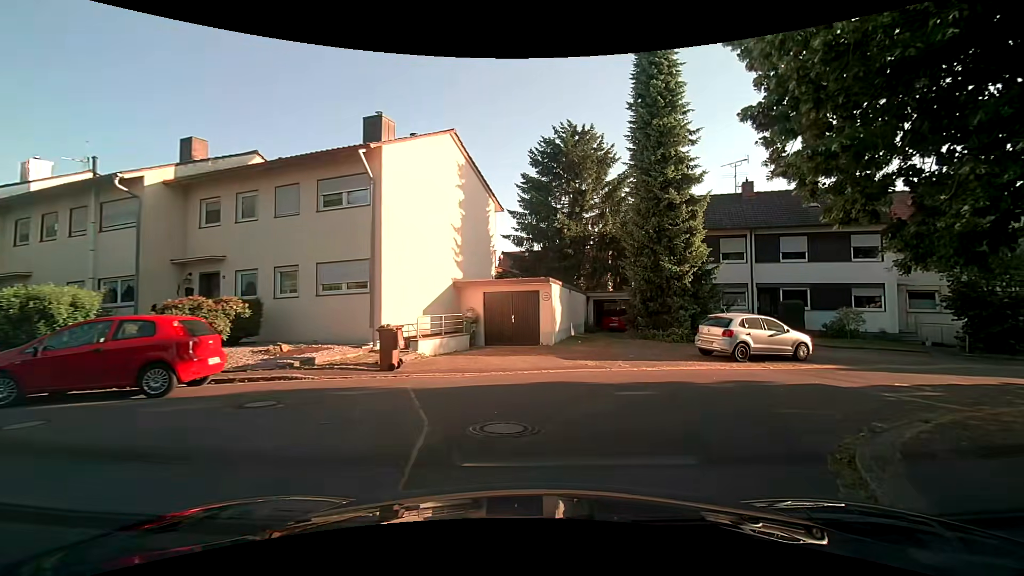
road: residential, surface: asphalt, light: Day
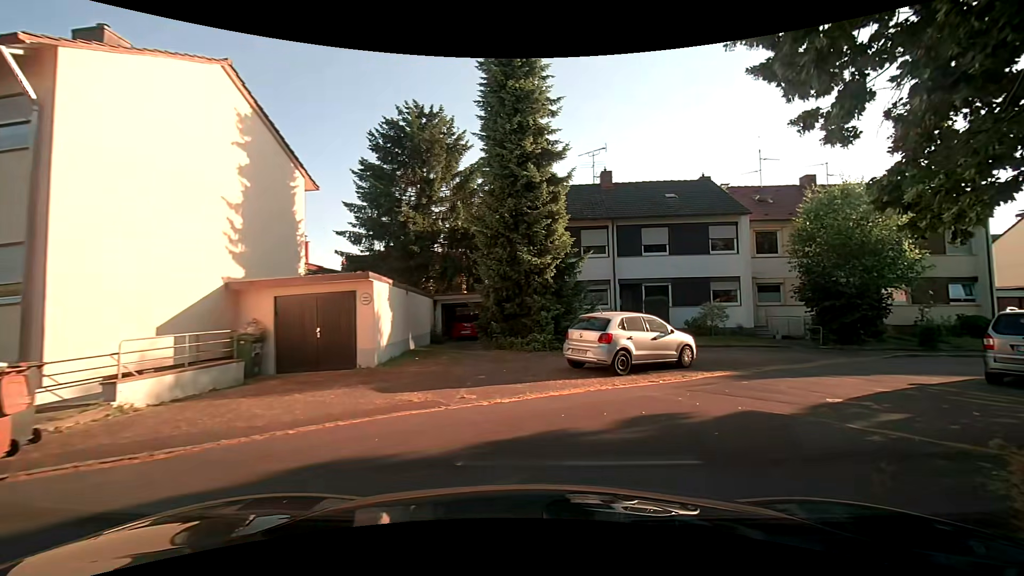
(+0.7, +5.0) m; +17°
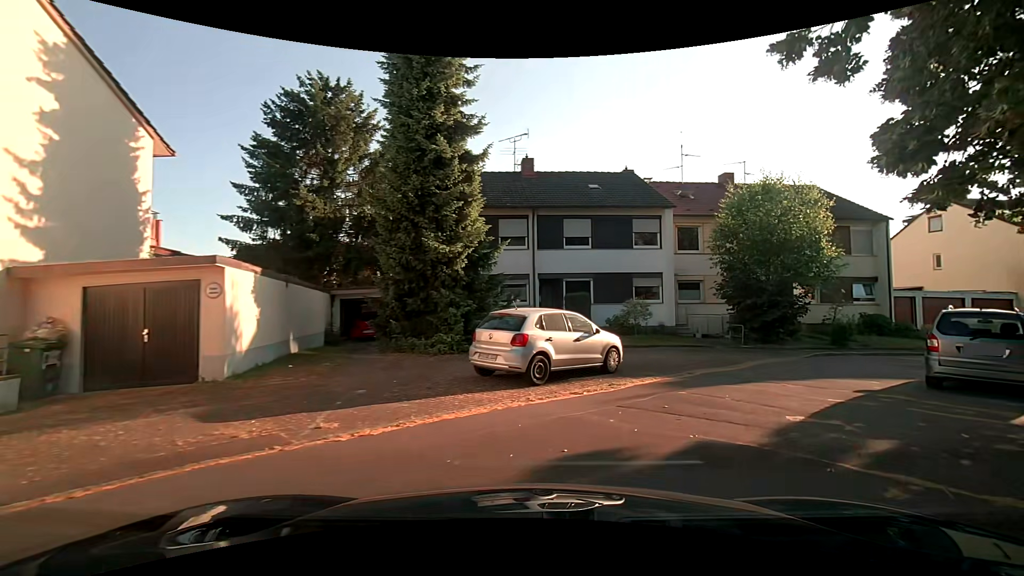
(+0.2, +2.4) m; +10°
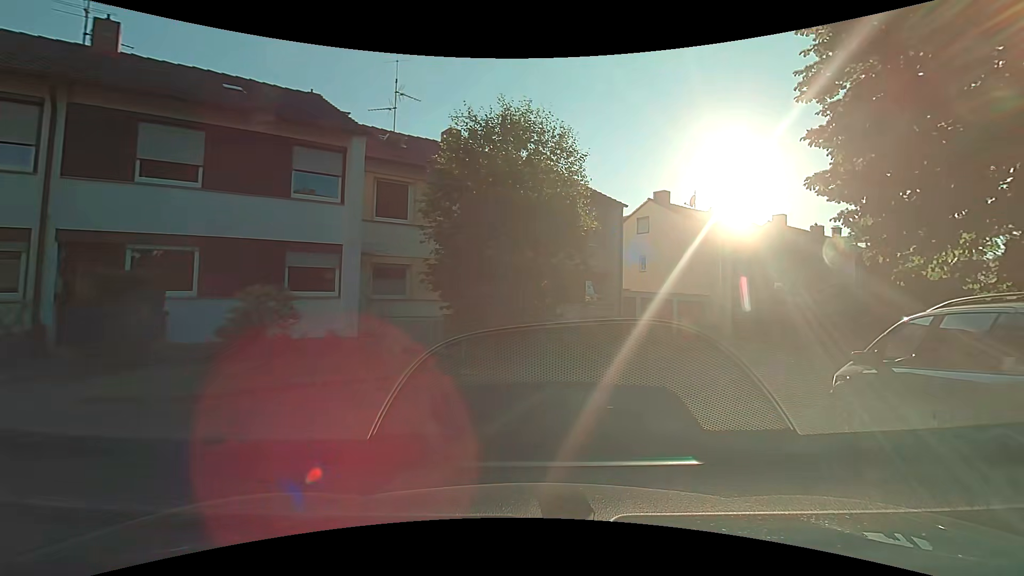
(+2.6, +9.7) m; +31°
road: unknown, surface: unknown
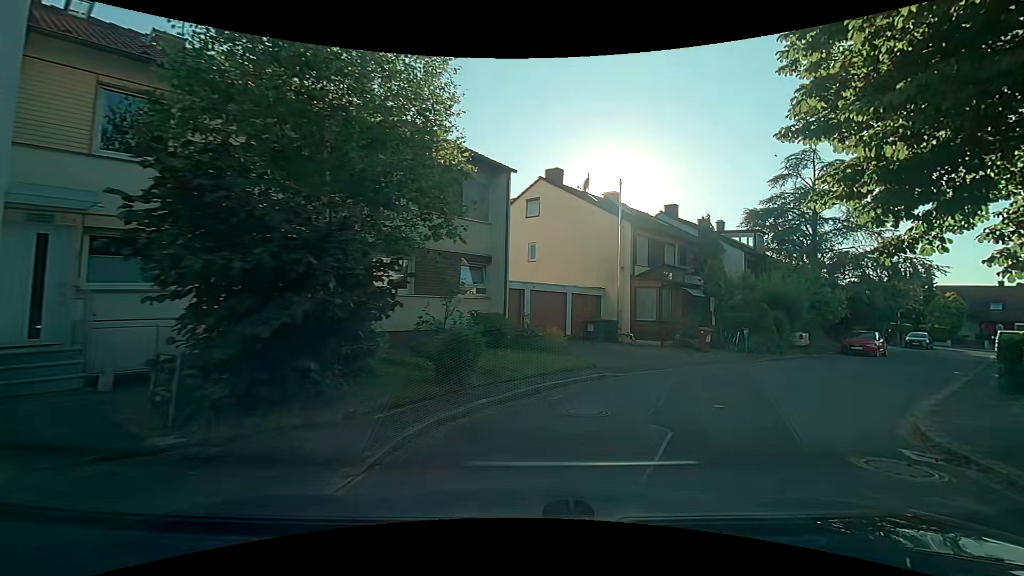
(+0.3, +5.4) m; +10°
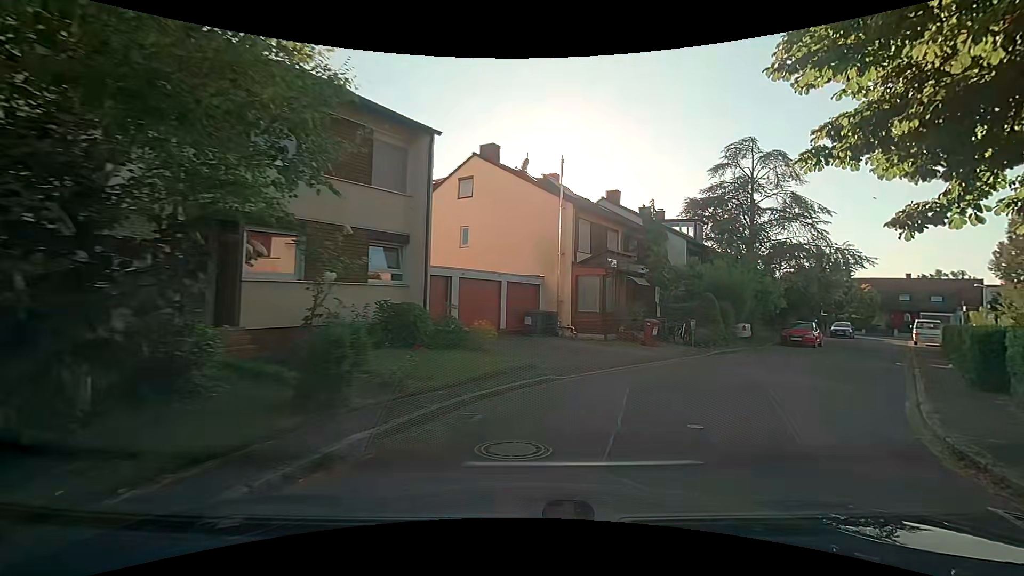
(+0.1, +2.7) m; +6°
